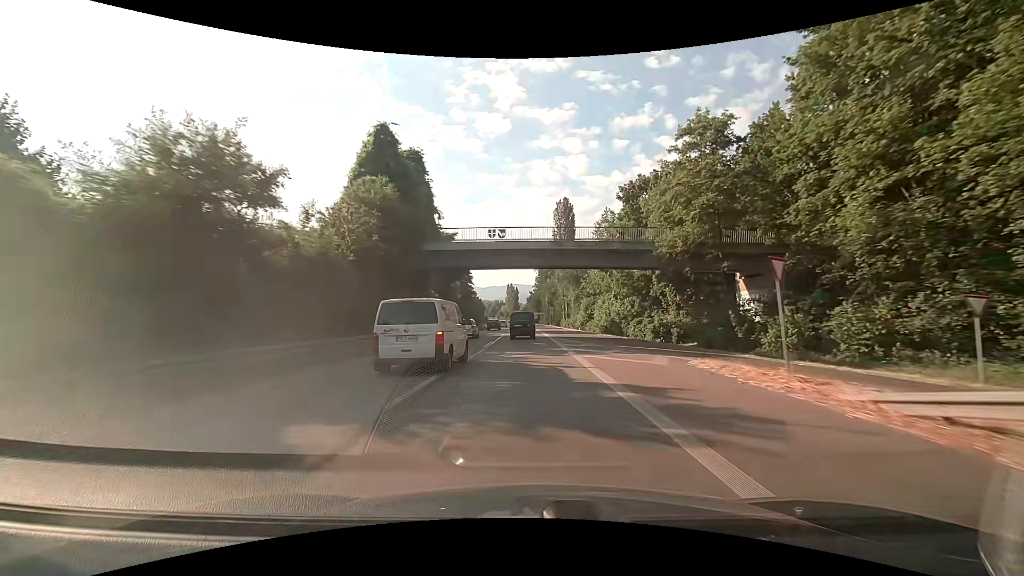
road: trunk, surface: asphalt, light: Day
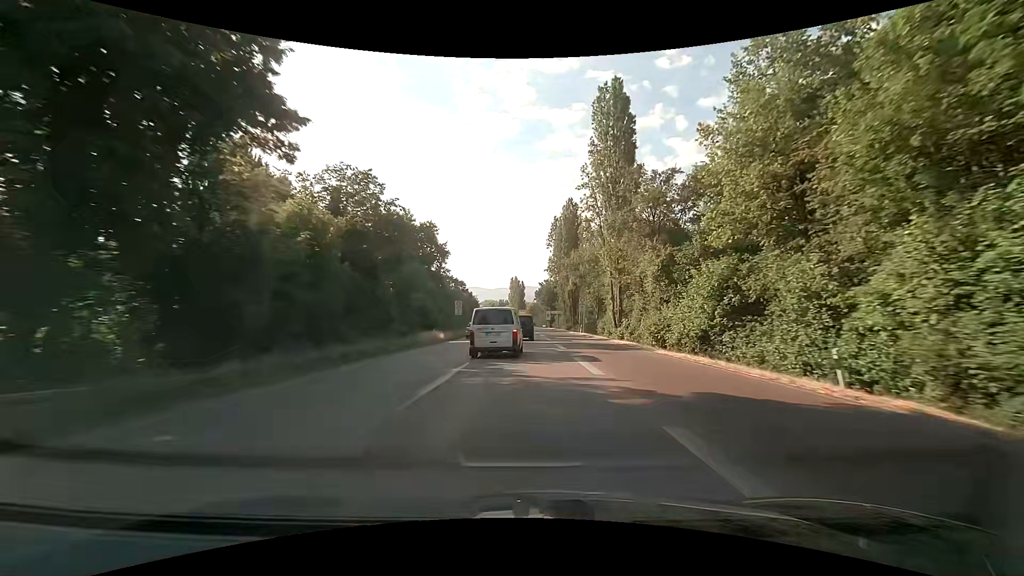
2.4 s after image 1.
(-0.1, +52.4) m; -1°
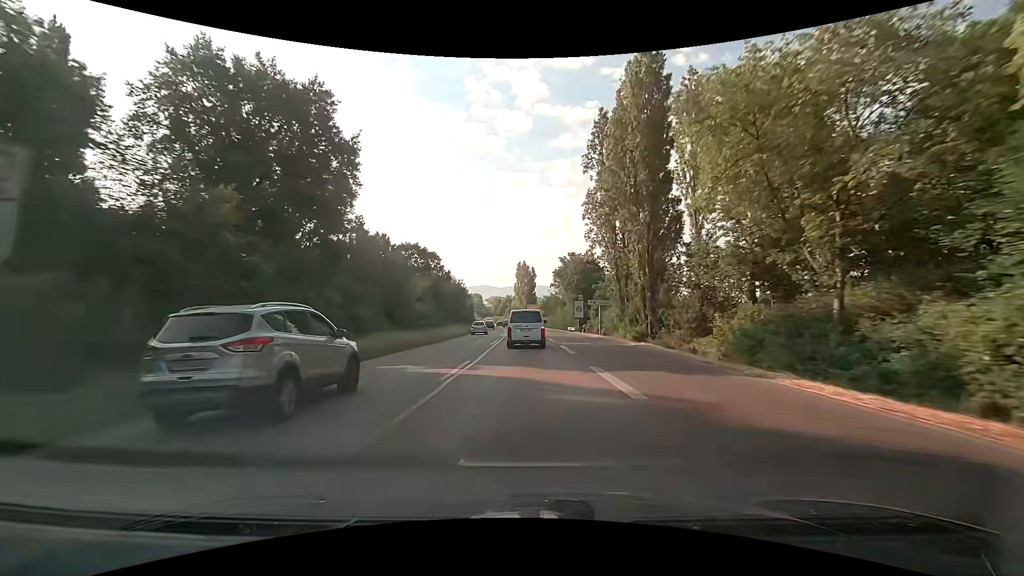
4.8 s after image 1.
(-0.4, +52.3) m; -1°
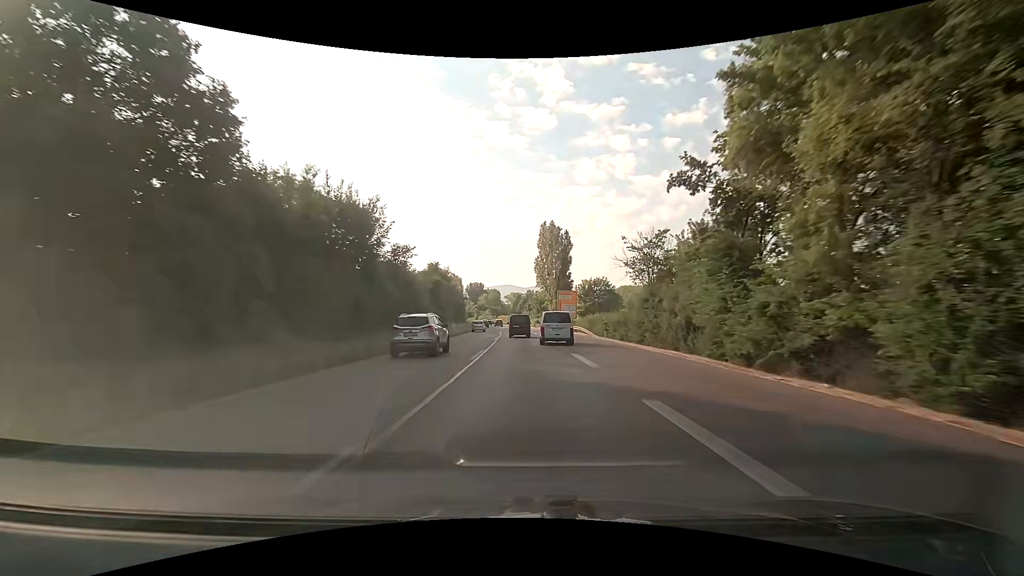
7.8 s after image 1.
(-1.4, +66.2) m; -3°
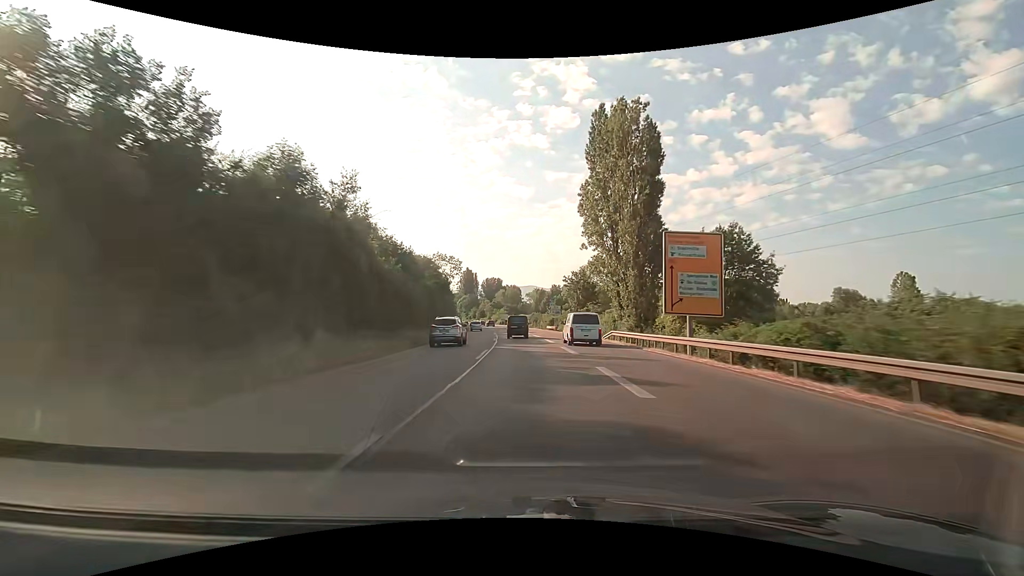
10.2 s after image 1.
(-1.2, +53.6) m; -3°
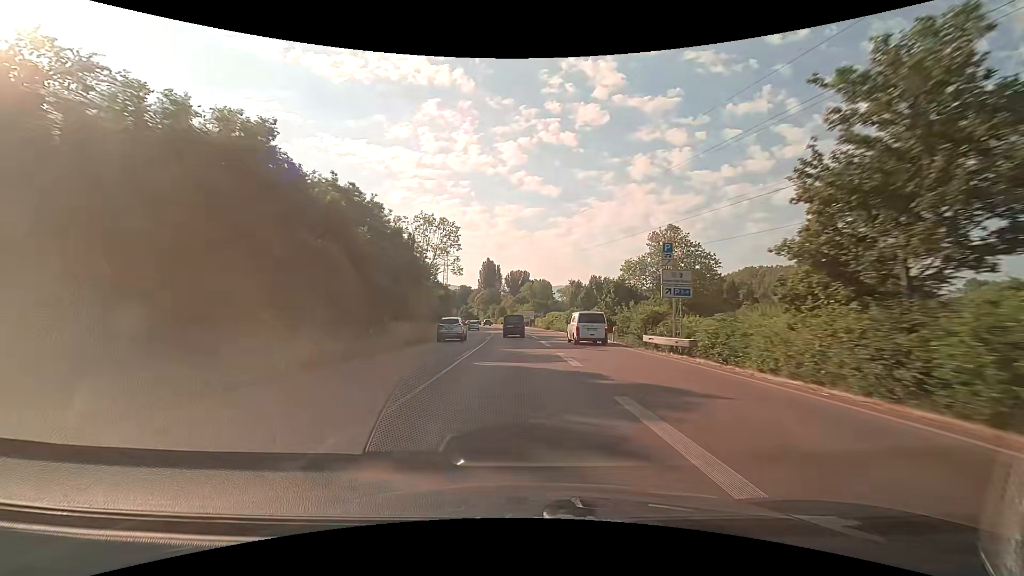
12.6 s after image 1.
(-1.3, +54.1) m; -3°
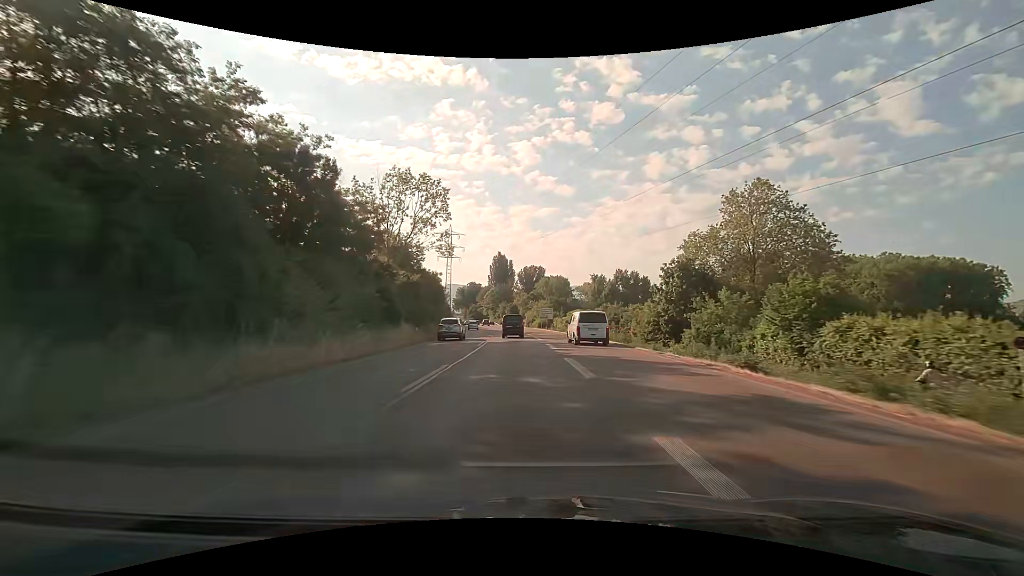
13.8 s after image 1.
(-0.6, +27.2) m; -2°
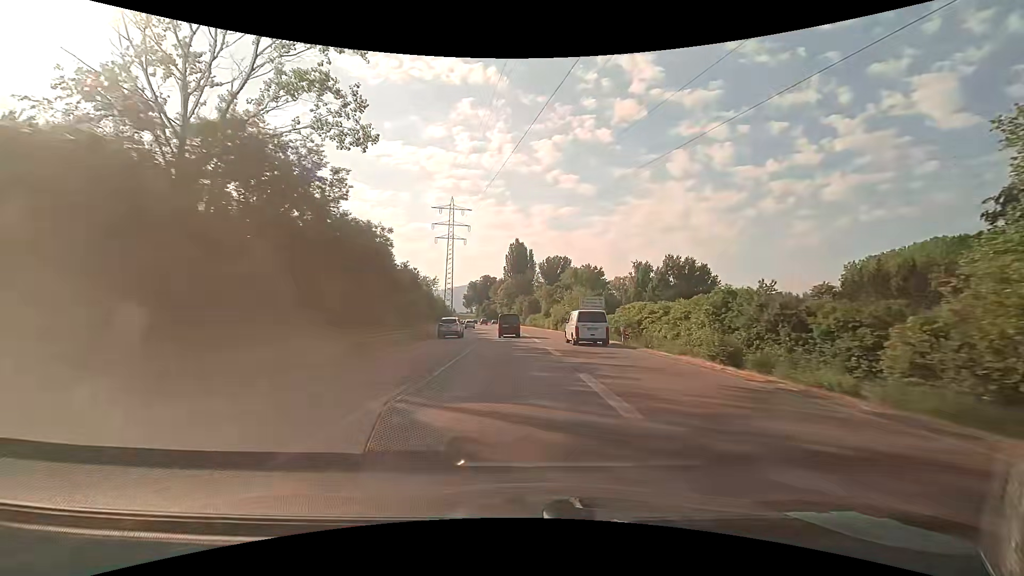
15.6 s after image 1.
(-0.9, +40.9) m; -3°
(0, +10) (0, +20) (-1, +30) (-1, +40) (-2, +50) (-2, +60) (-3, +70) (-4, +80) (-6, +90) (-7, +100) m
